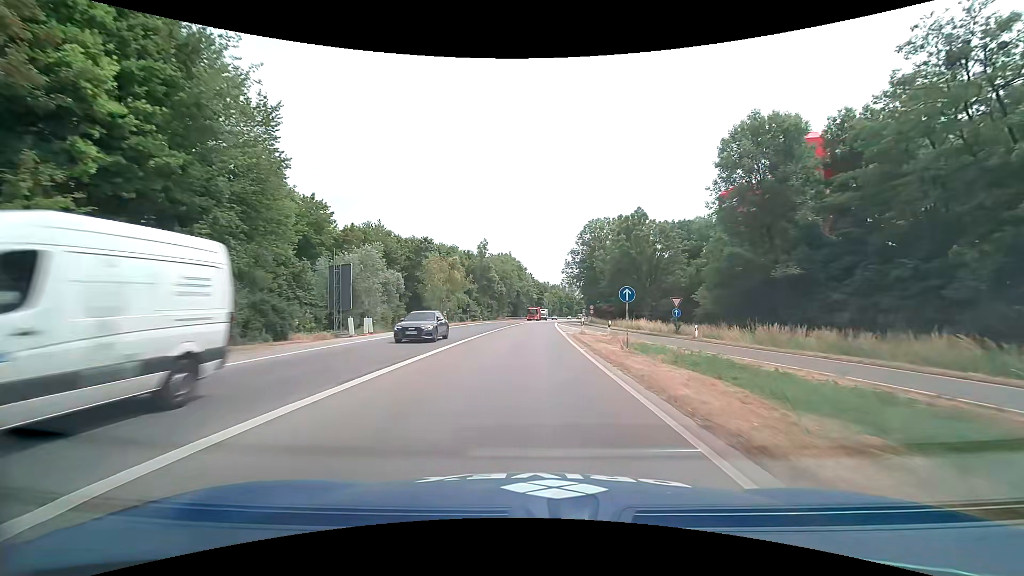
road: trunk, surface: asphalt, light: Day
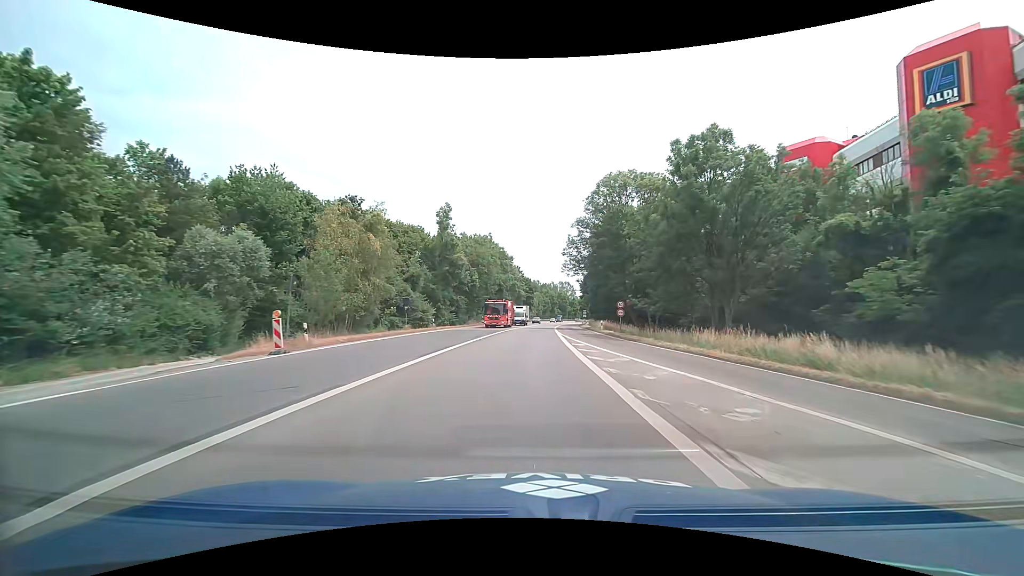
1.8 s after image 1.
(+0.3, +30.0) m; +1°
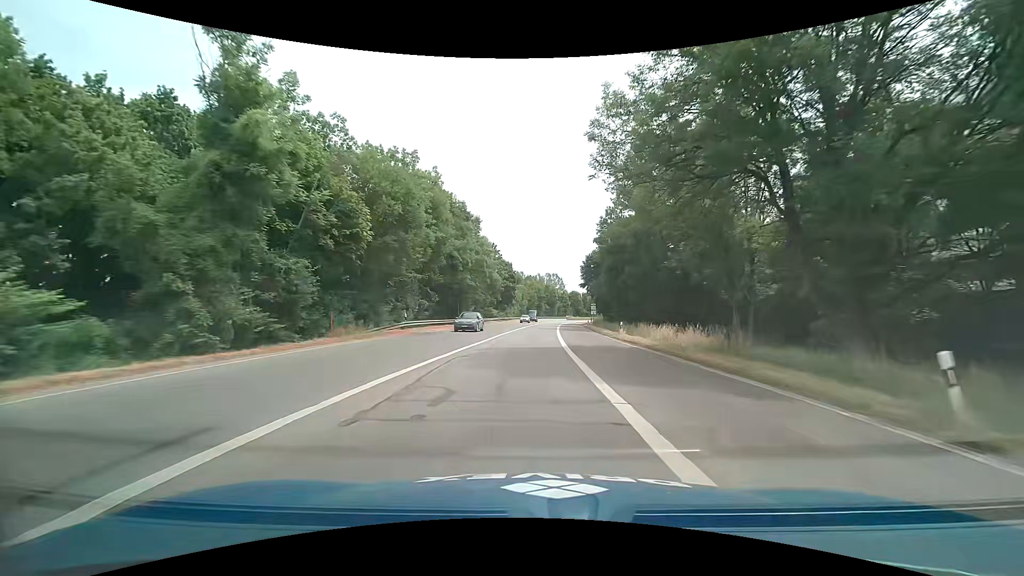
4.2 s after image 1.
(+0.7, +39.9) m; +2°
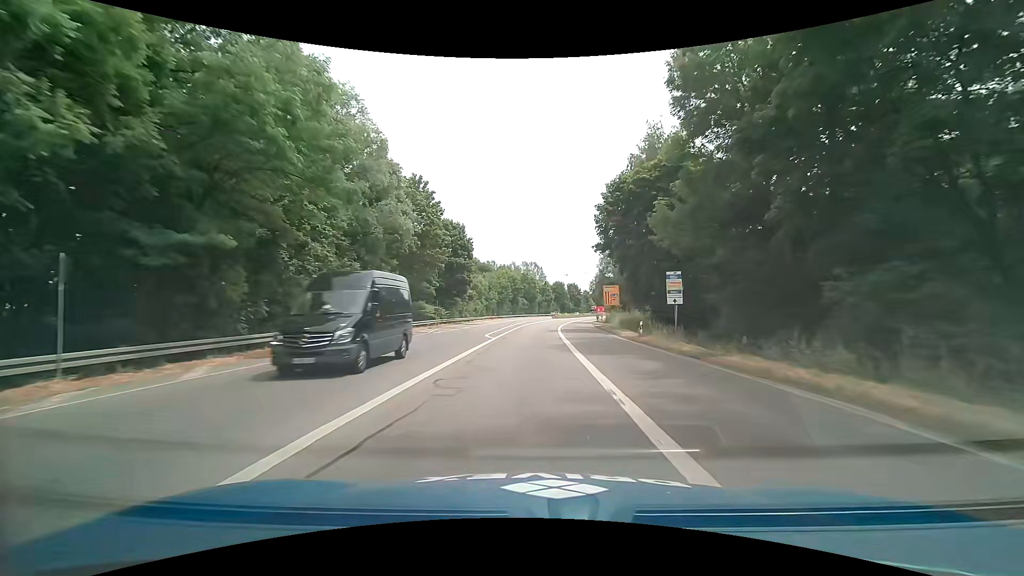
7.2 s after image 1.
(+1.2, +48.4) m; +3°
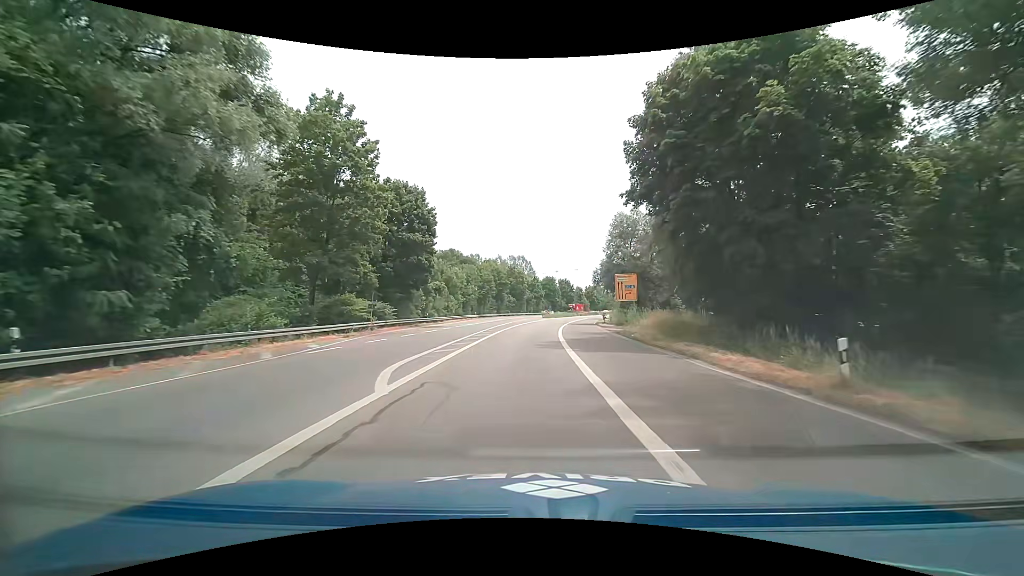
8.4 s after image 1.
(+0.2, +19.1) m; +1°
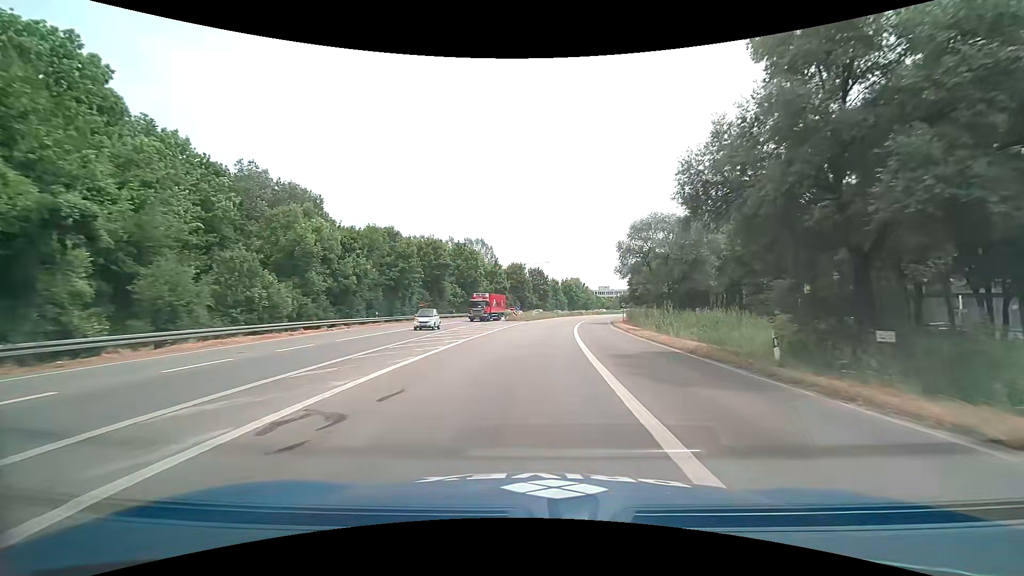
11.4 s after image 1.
(+1.2, +47.0) m; +4°
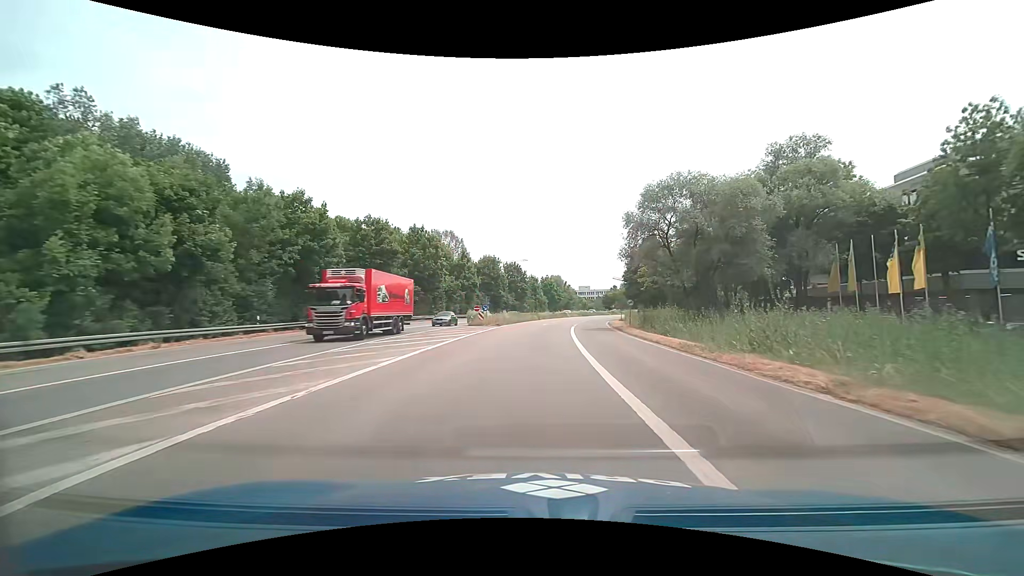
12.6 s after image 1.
(+0.4, +18.6) m; +2°
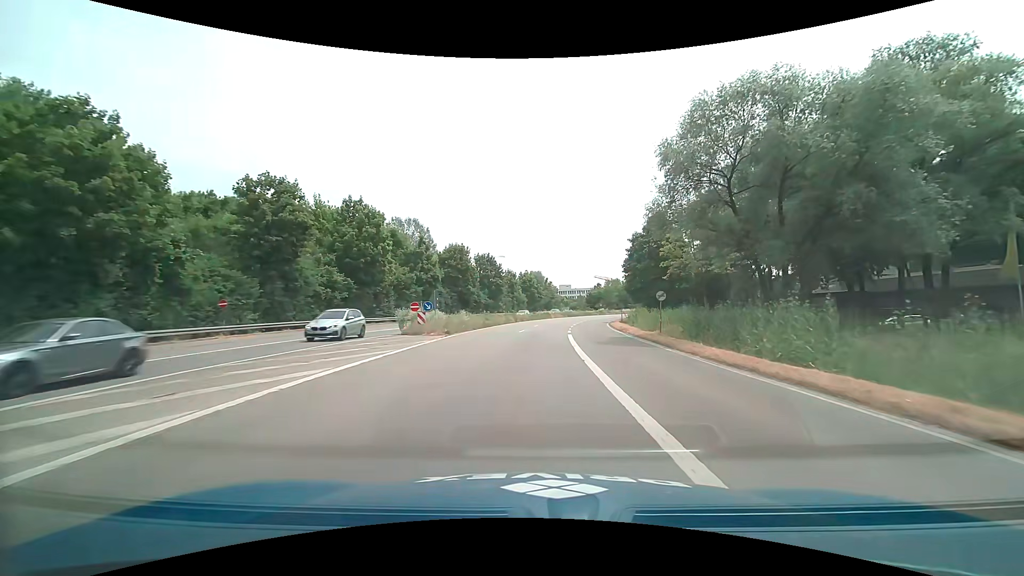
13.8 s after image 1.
(+0.4, +18.5) m; +3°
(0, +10) (0, +20) (+1, +30) (+2, +40) (+3, +50) (+4, +60) (+6, +70) (+8, +79) (+10, +89) (+13, +99) m
